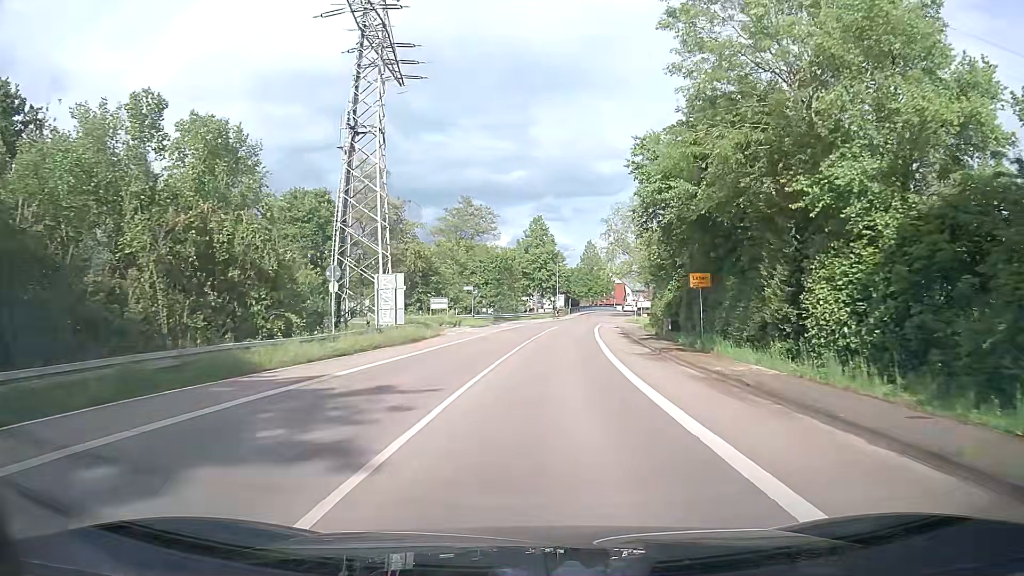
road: tertiary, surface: asphalt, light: Day
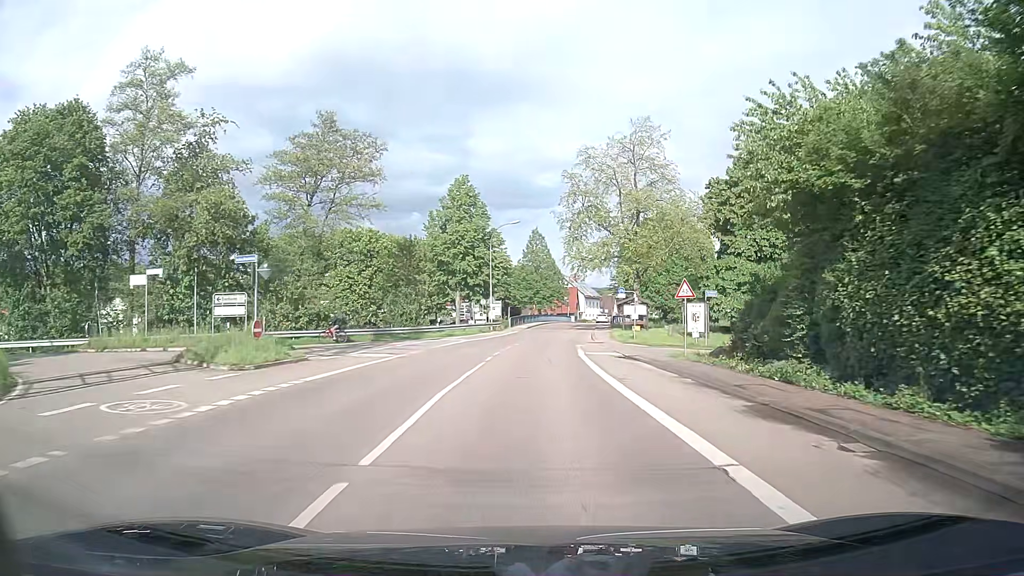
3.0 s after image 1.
(+1.2, +35.3) m; +5°
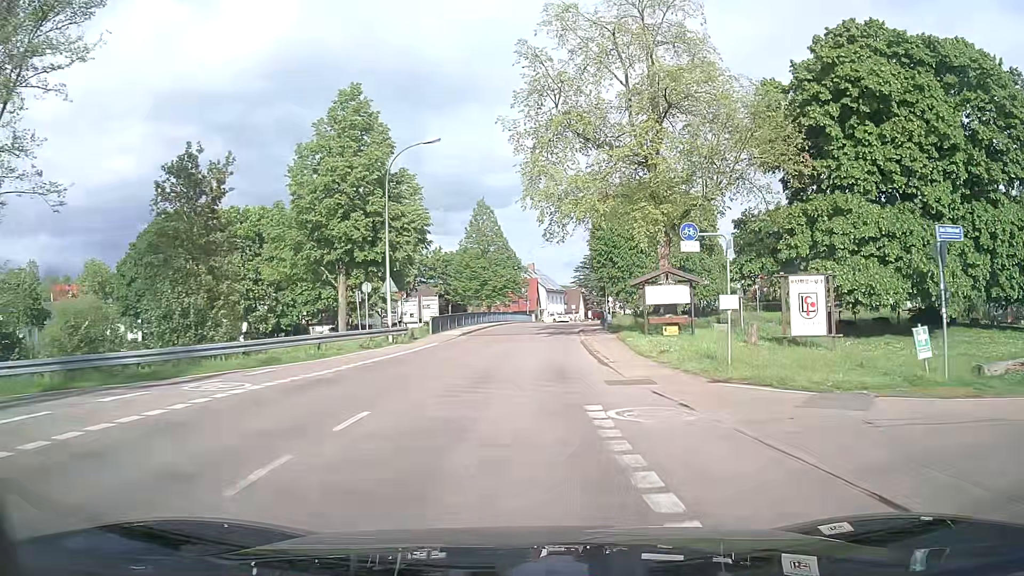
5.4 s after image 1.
(+1.0, +26.4) m; +4°
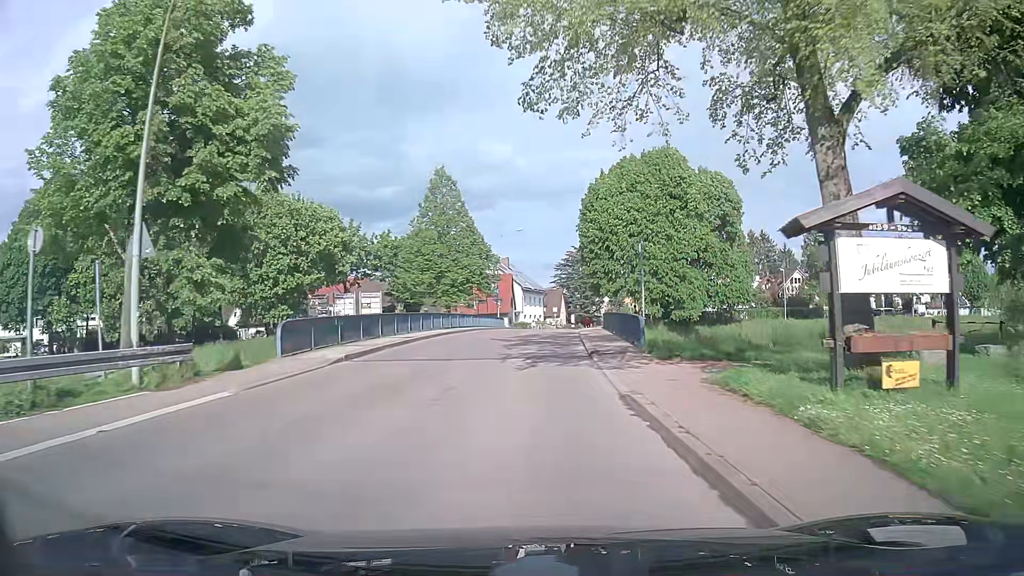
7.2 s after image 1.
(+0.3, +18.8) m; +2°
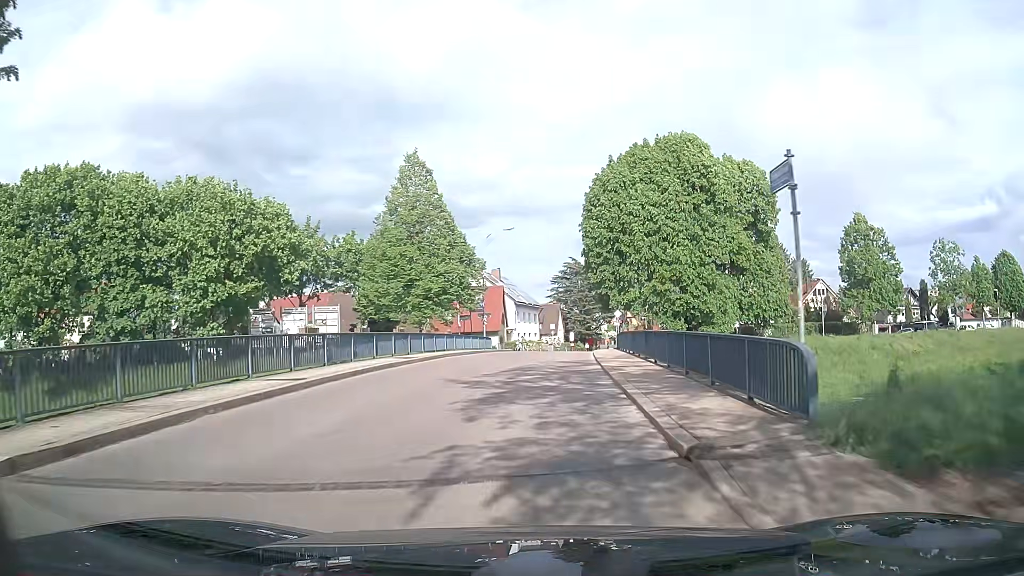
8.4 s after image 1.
(0.0, +11.8) m; 0°
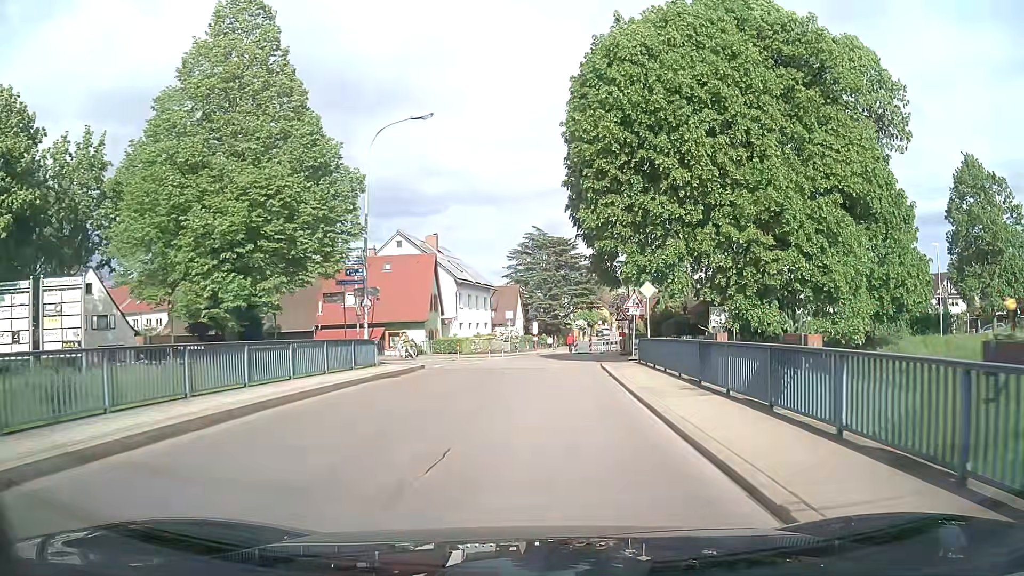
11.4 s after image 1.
(+0.9, +26.5) m; +4°
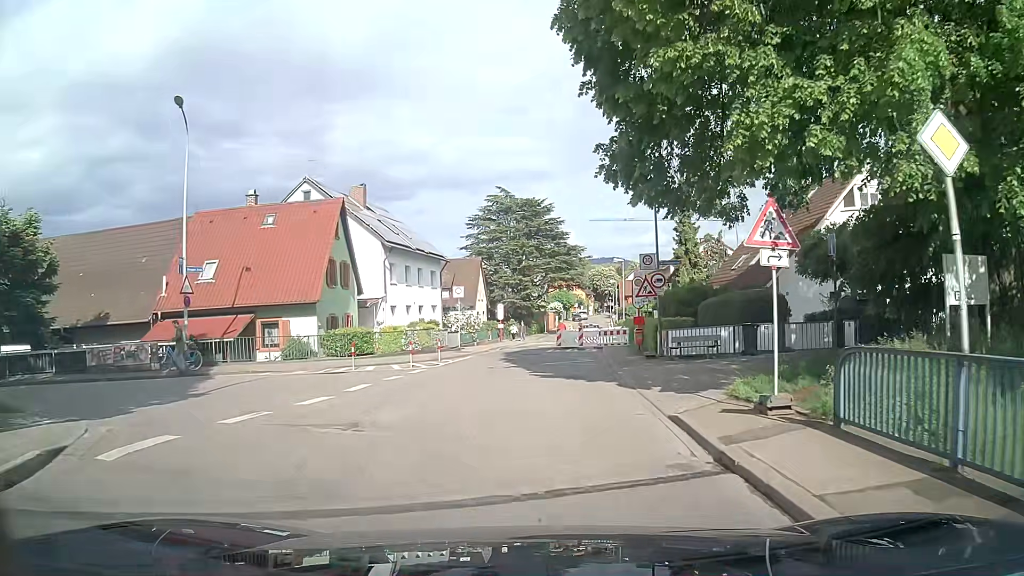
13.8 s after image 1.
(+0.4, +18.9) m; +2°
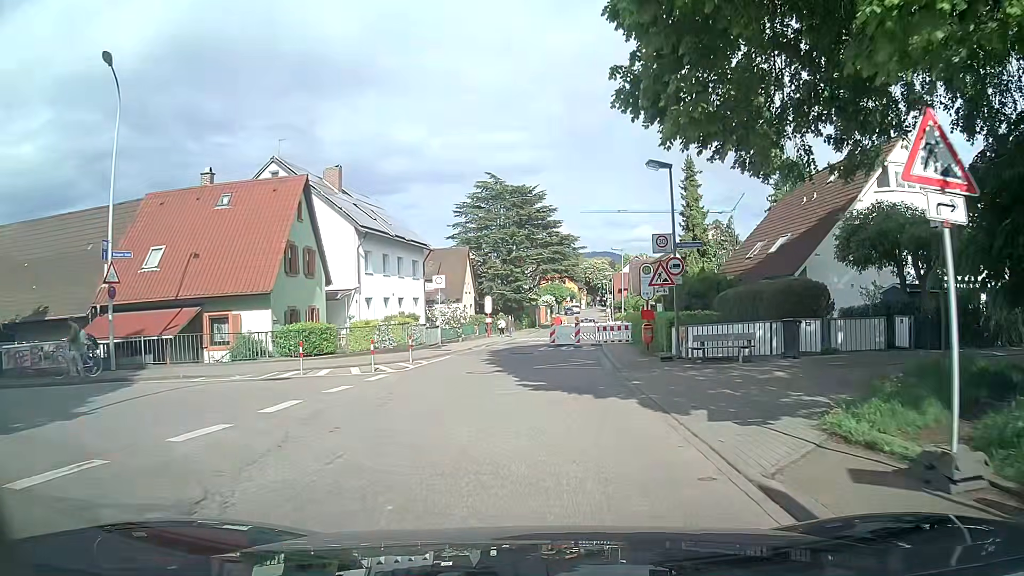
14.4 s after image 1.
(0.0, +4.4) m; +1°
(0, +10) (0, +20) (-1, +30) (-1, +40) (0, +50) (+2, +60) (+4, +70) (+6, +79) (+7, +89) (+8, +99) m
